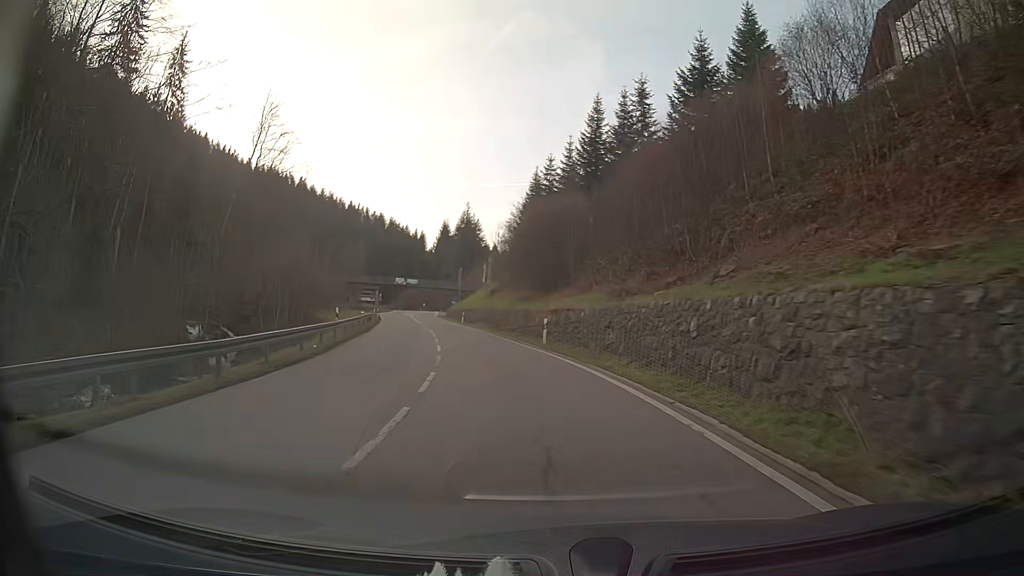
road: secondary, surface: asphalt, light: Day
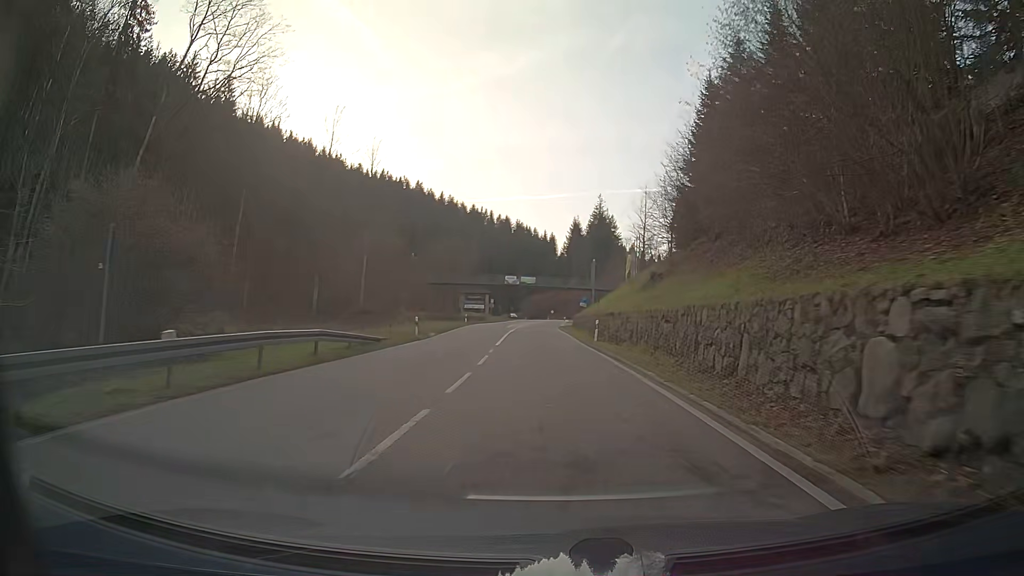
(-4.0, +36.5) m; -10°
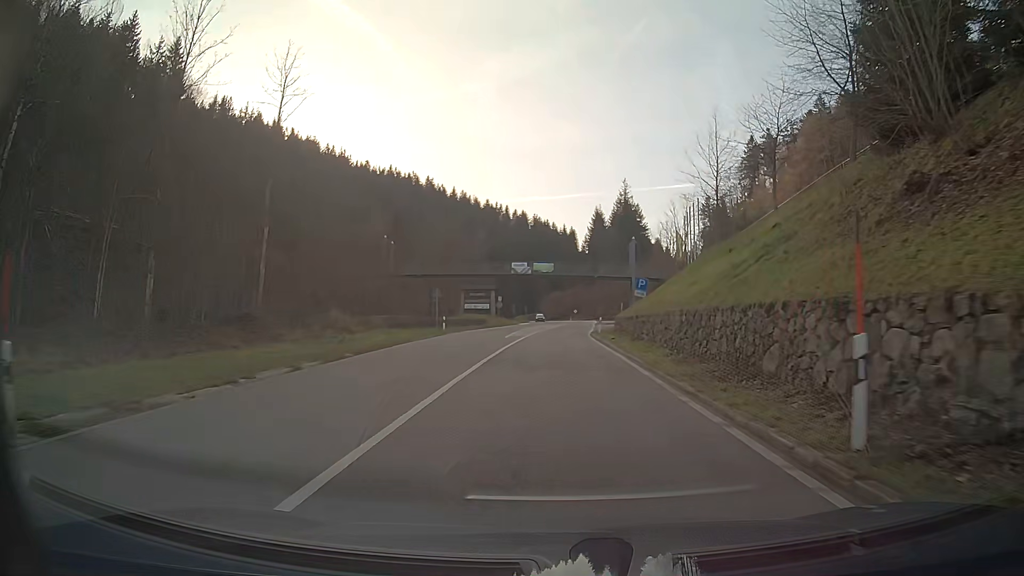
(-0.5, +27.8) m; -2°
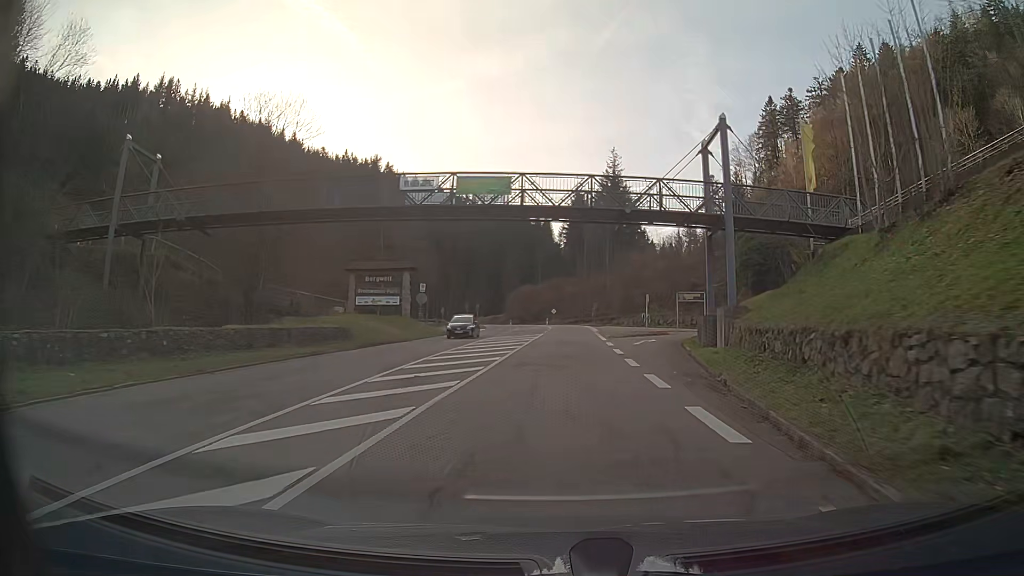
(+0.7, +46.5) m; +2°
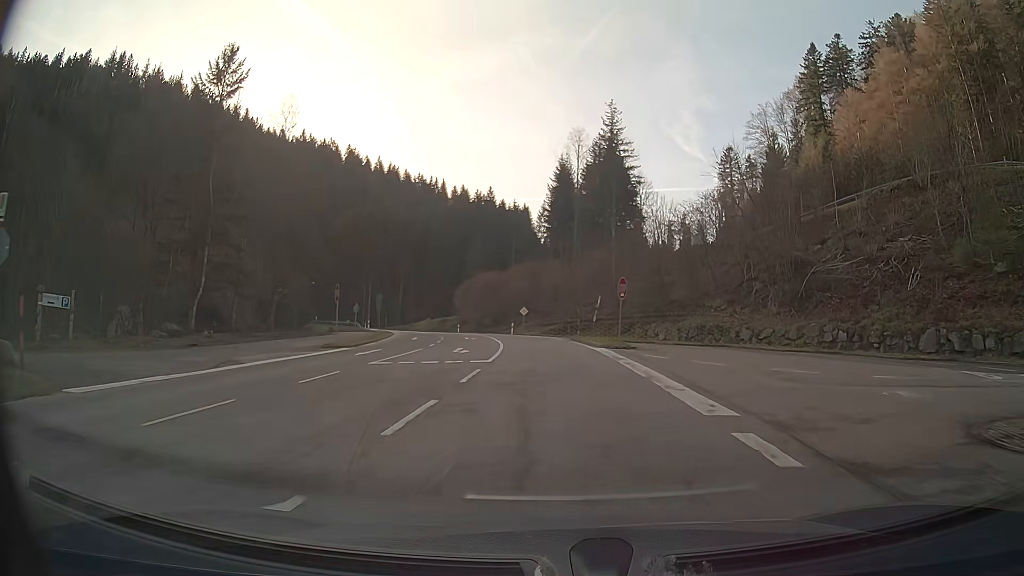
(+0.7, +46.0) m; +1°
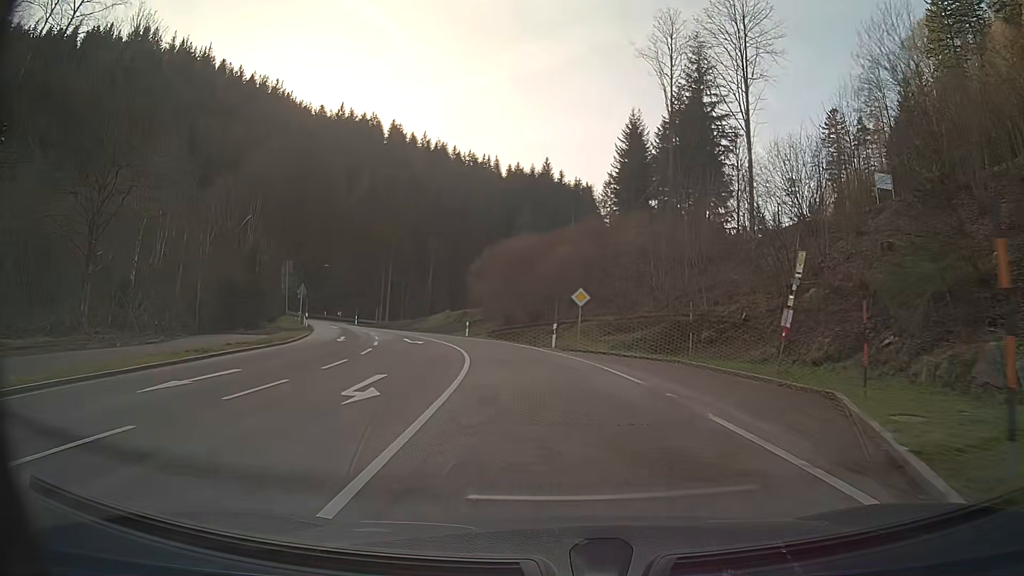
(-1.3, +35.2) m; -6°
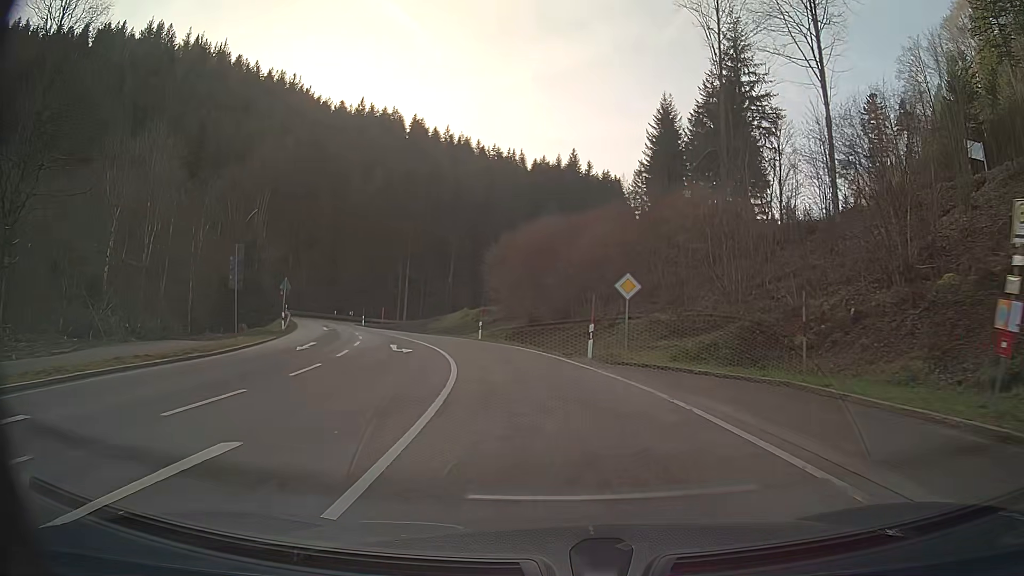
(-0.2, +8.5) m; -3°
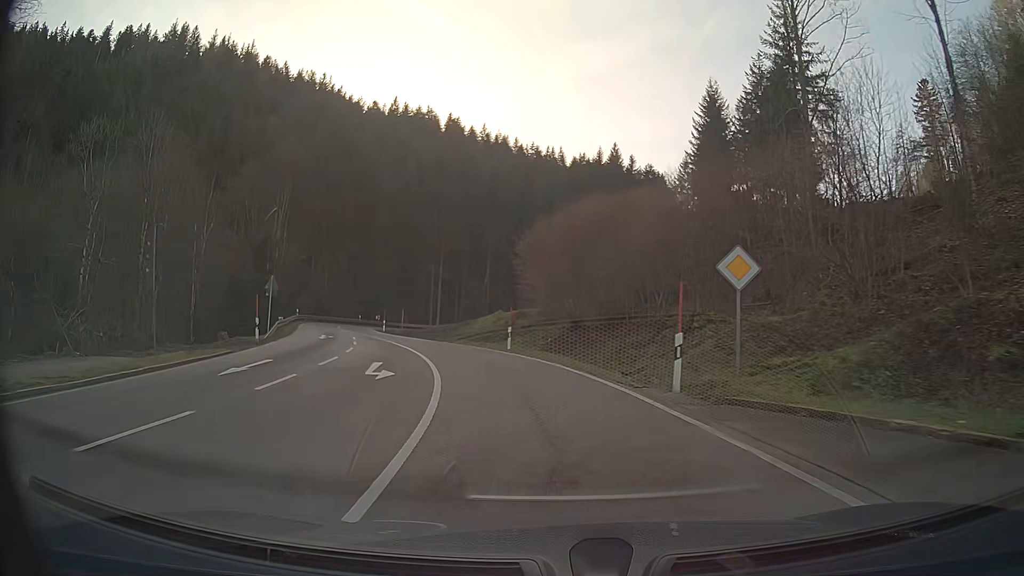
(-0.3, +8.4) m; -4°
(-1, +10) (-2, +20) (-5, +30) (-8, +39) (-12, +48) (-15, +58) (-18, +67) (-18, +77) (-15, +86) (-6, +91) m
